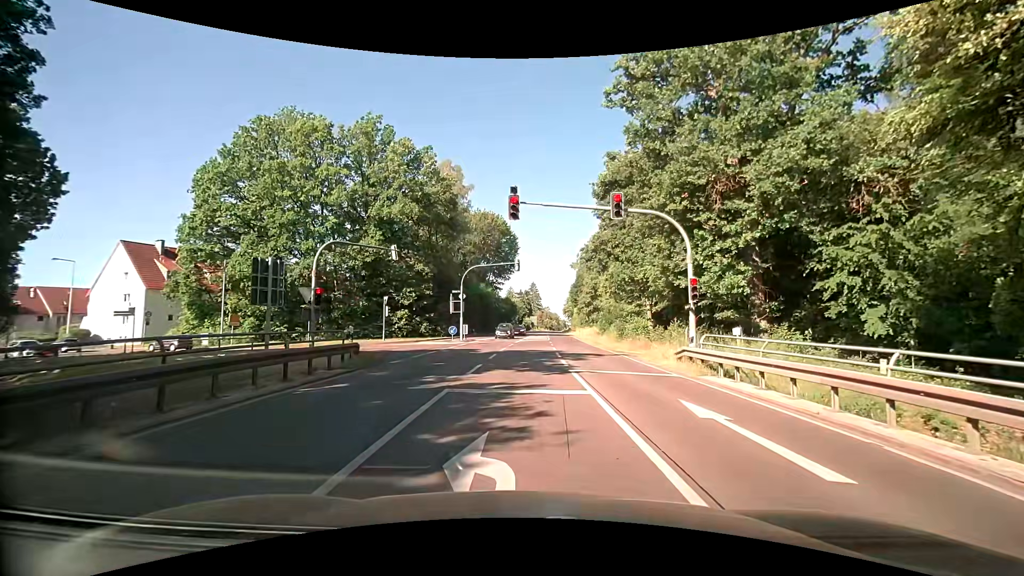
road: secondary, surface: asphalt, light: Day
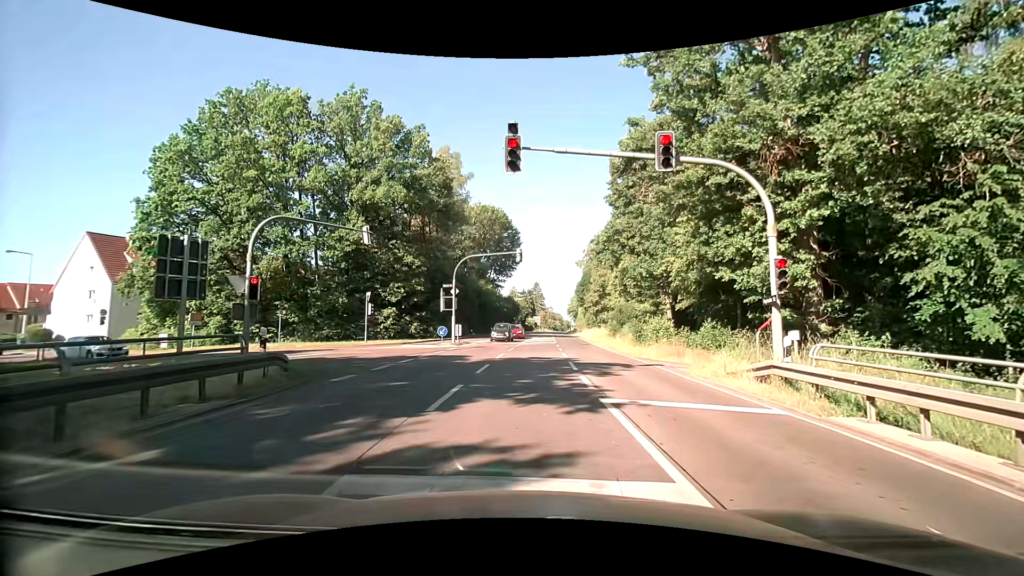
(0.0, +5.6) m; 0°
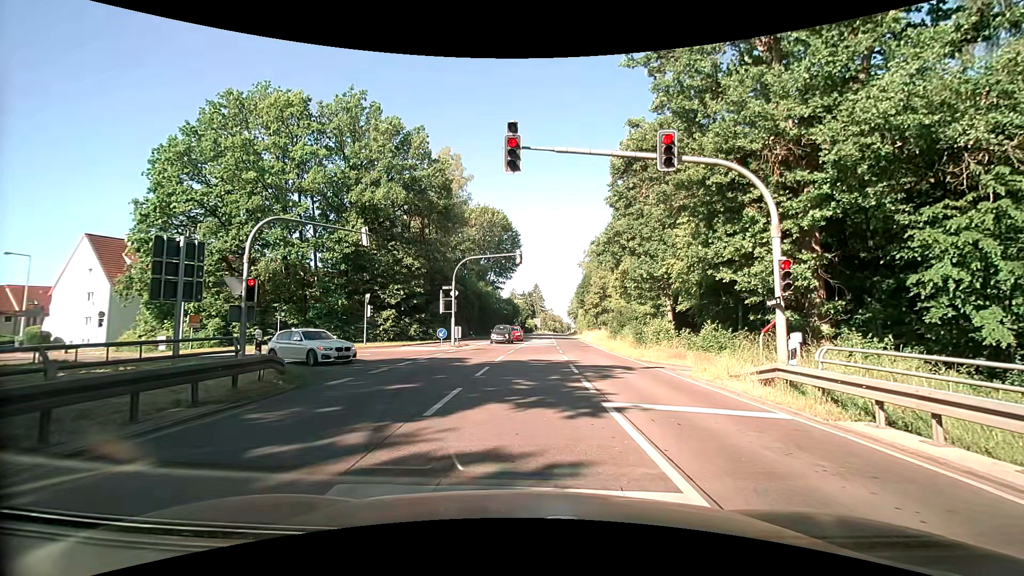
(0.0, +0.3) m; 0°
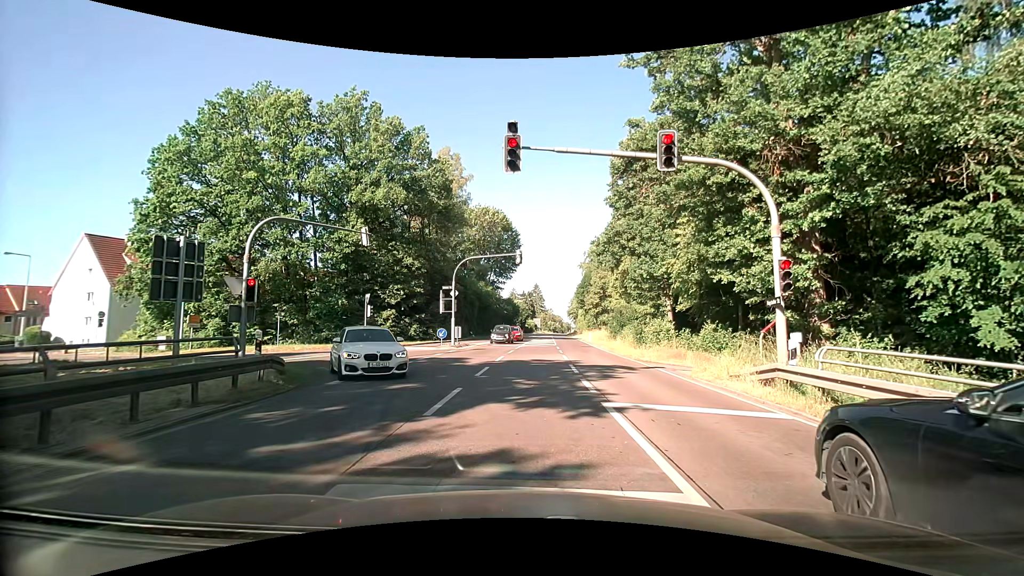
(0.0, 0.0) m; 0°
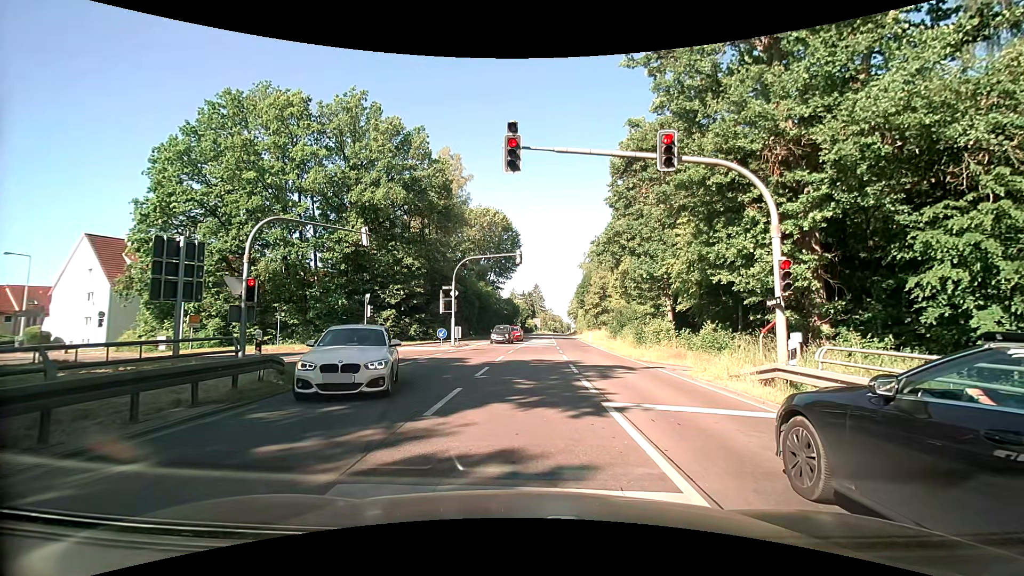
(0.0, 0.0) m; 0°
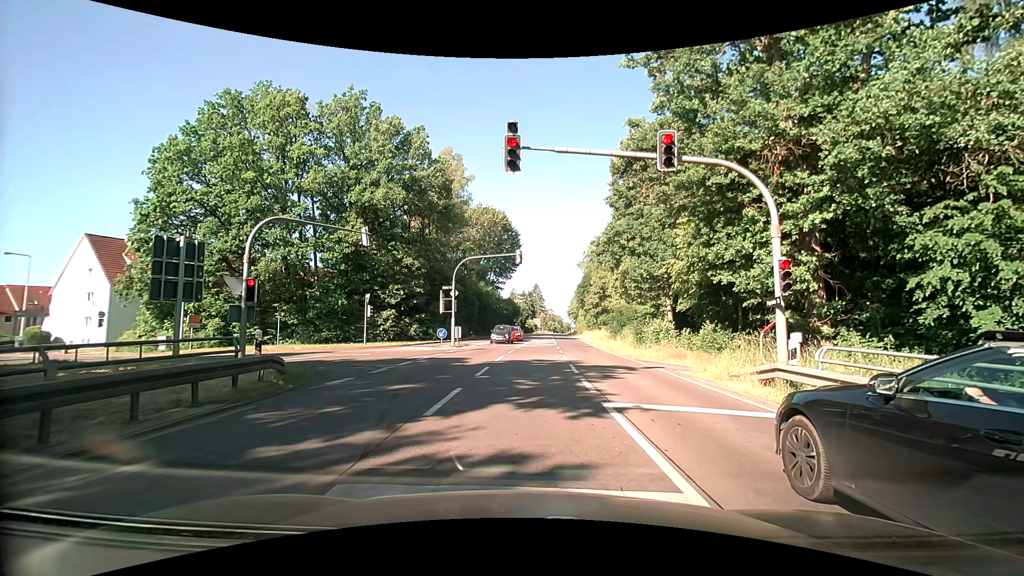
(0.0, 0.0) m; 0°
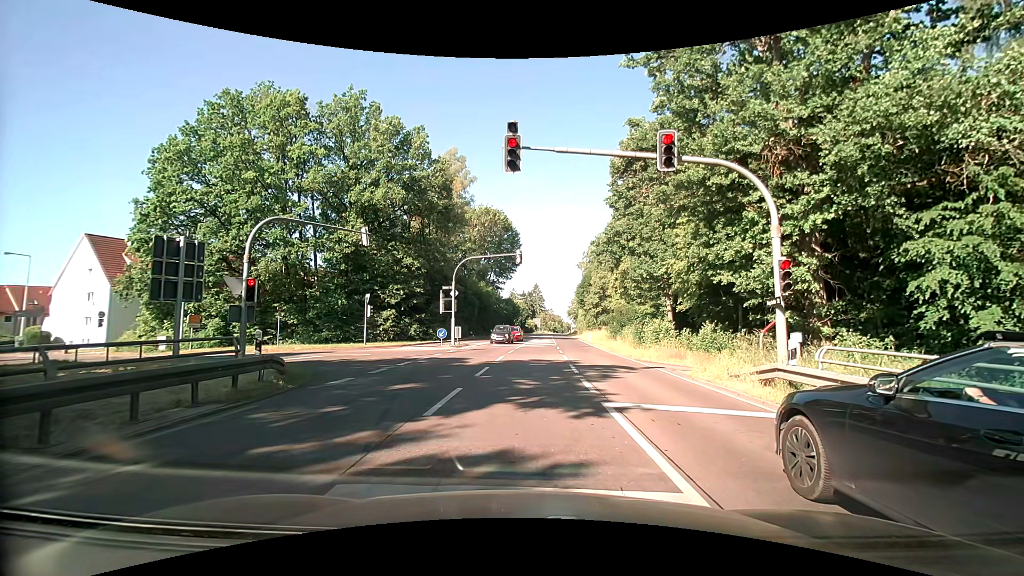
(0.0, 0.0) m; 0°
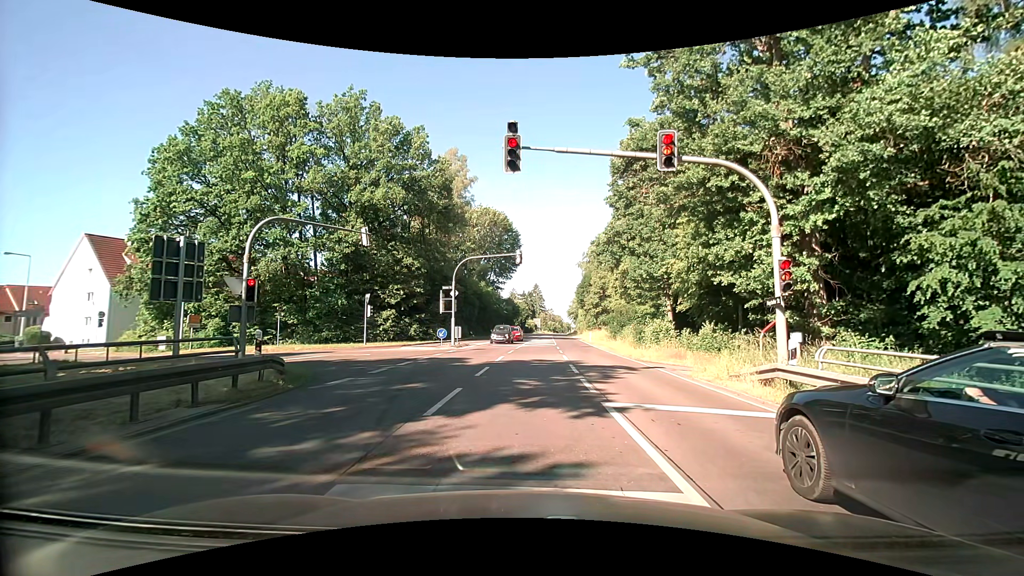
(0.0, 0.0) m; 0°
